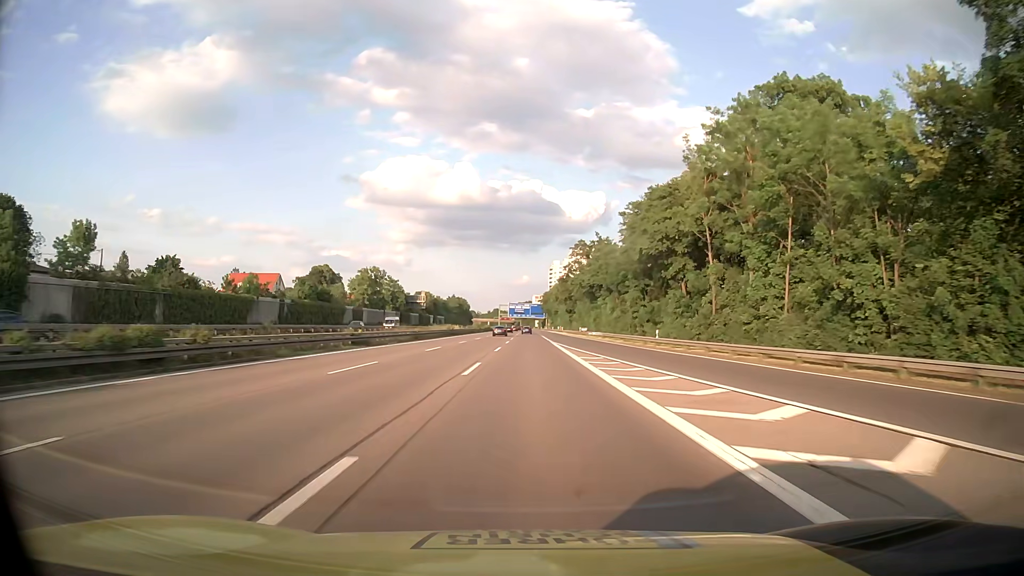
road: motorway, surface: asphalt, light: Day
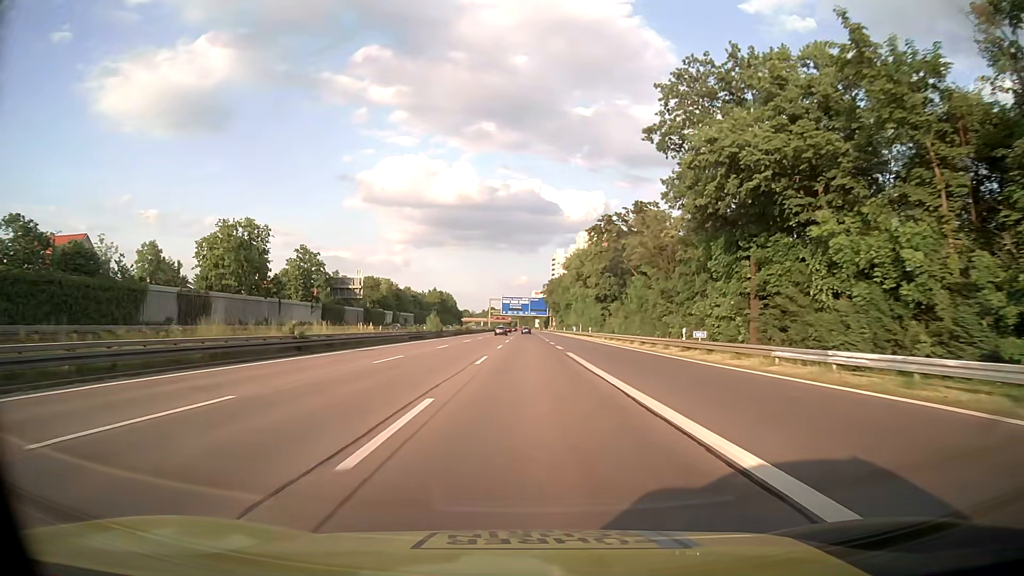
(+0.4, +66.7) m; 0°
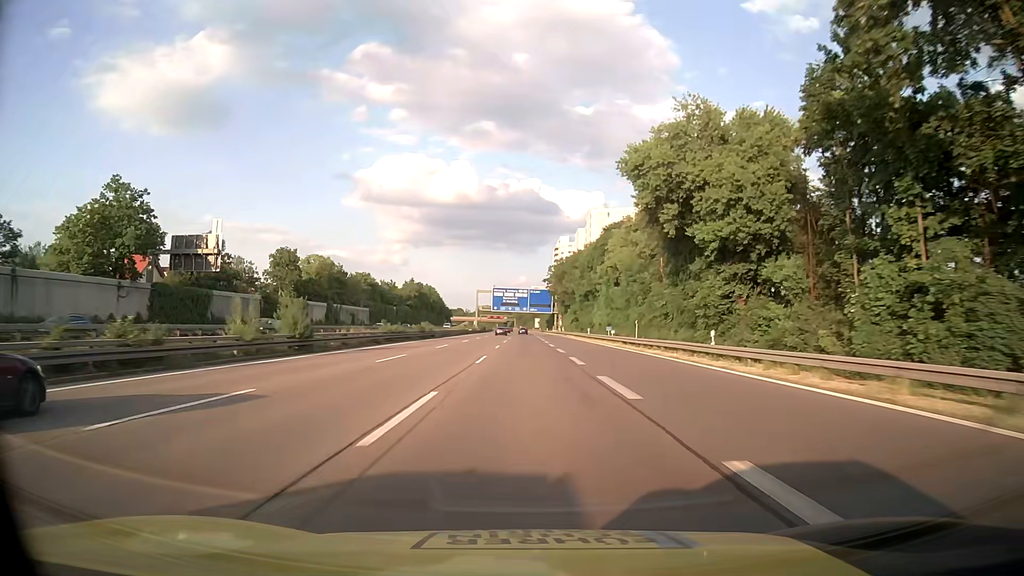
(0.0, +53.0) m; 0°
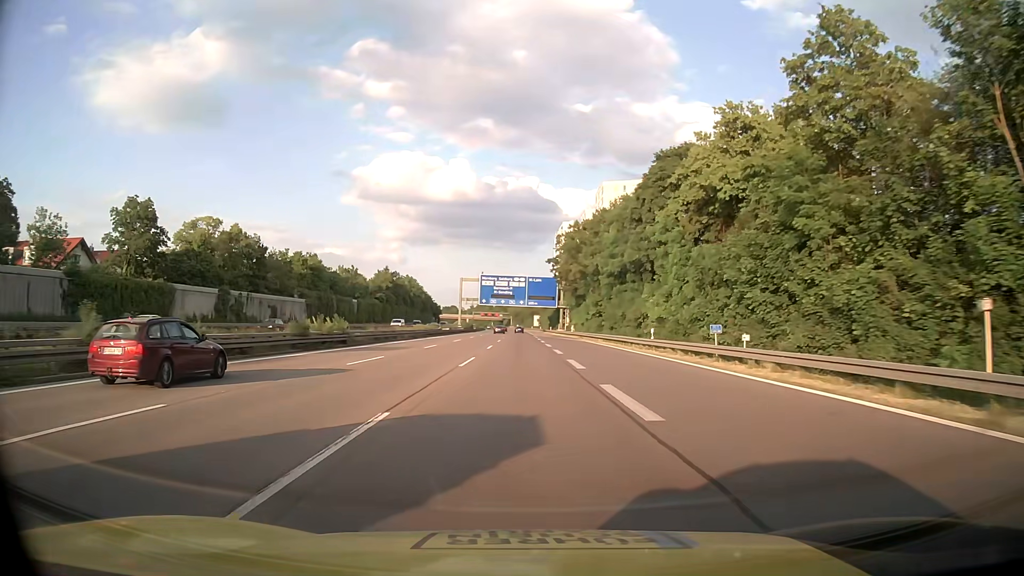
(-0.1, +39.6) m; 0°
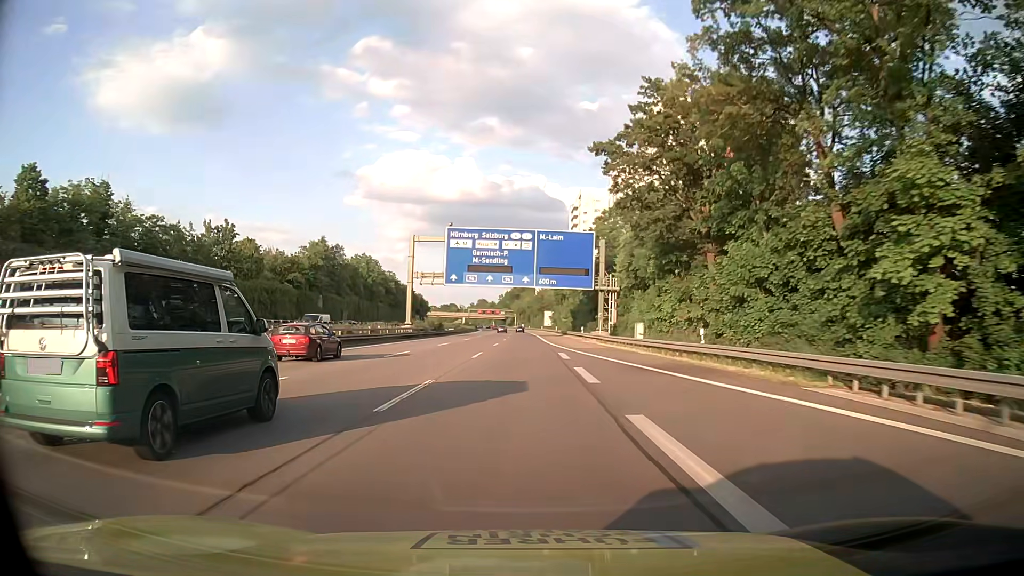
(+0.2, +66.1) m; 0°
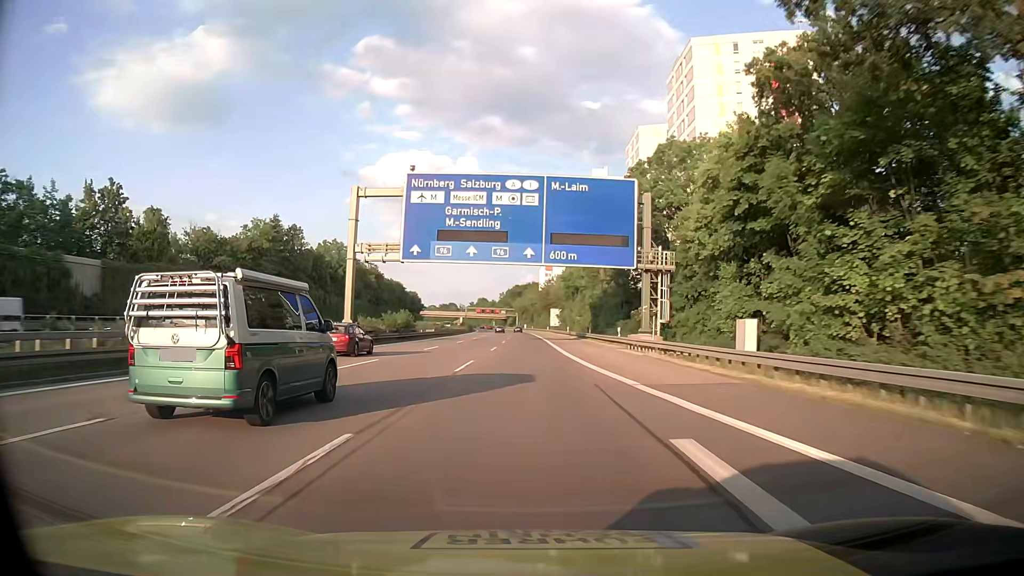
(-0.1, +26.5) m; 0°
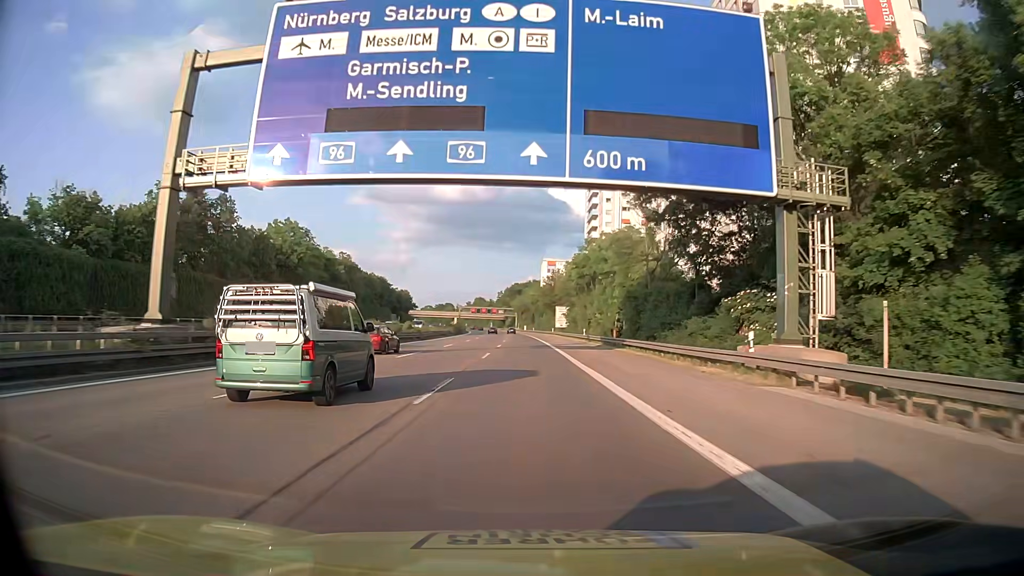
(0.0, +26.5) m; 0°
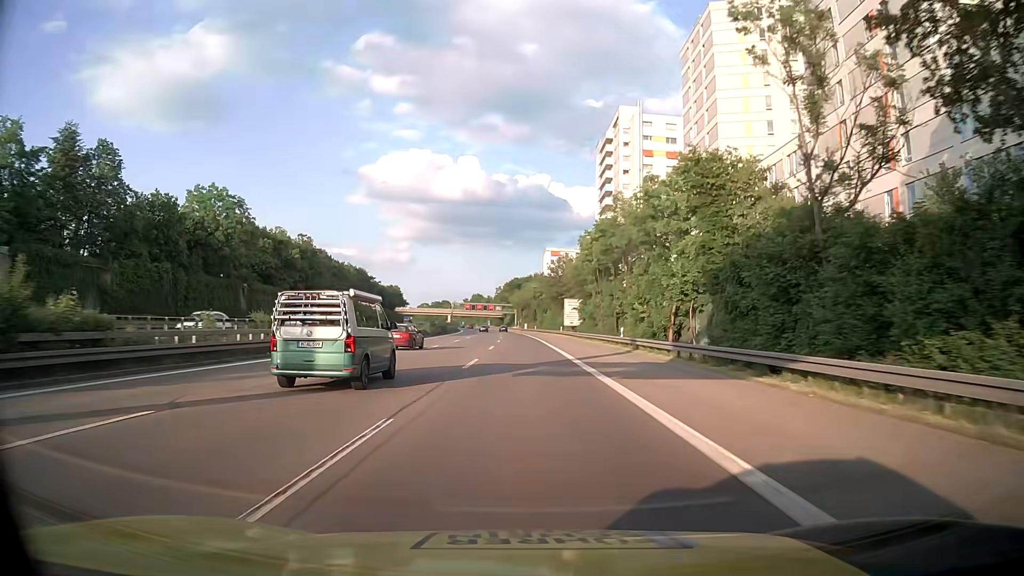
(-0.1, +26.5) m; 0°
(0, +10) (0, +20) (0, +30) (0, +40) (0, +50) (-1, +60) (-1, +70) (-1, +80) (-1, +90) (-2, +100) m
